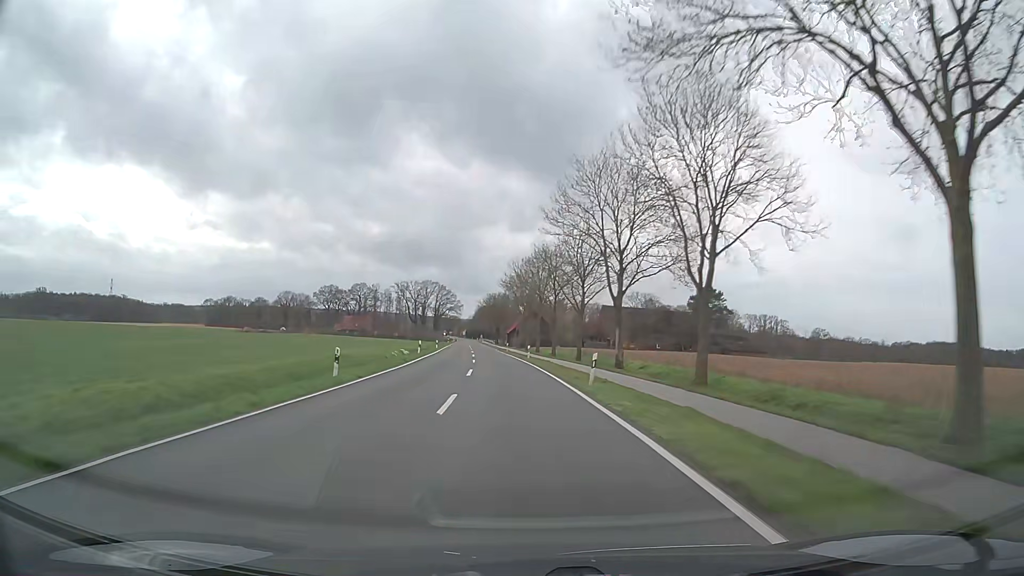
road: secondary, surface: asphalt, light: Day
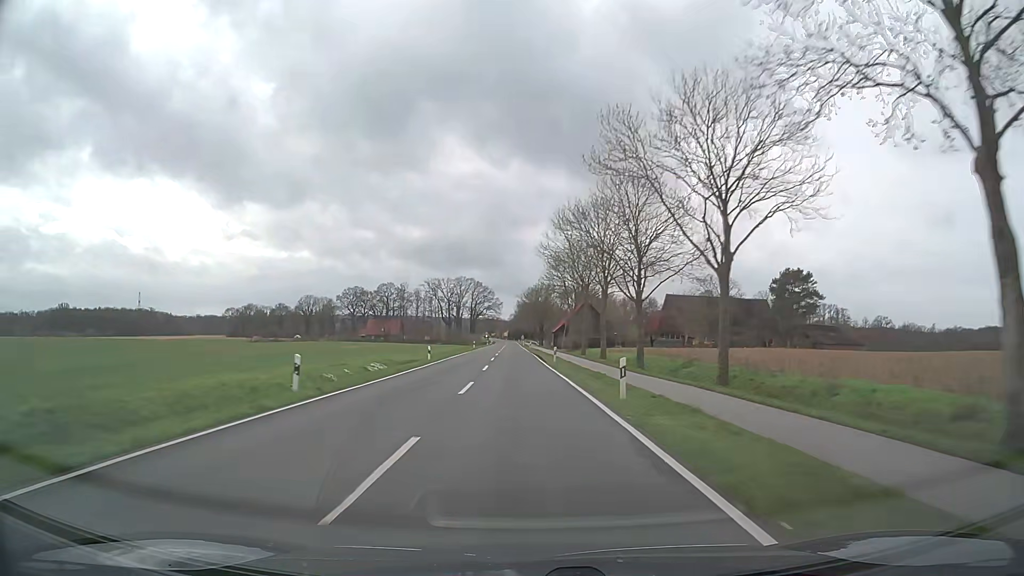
(-1.1, +31.4) m; -4°
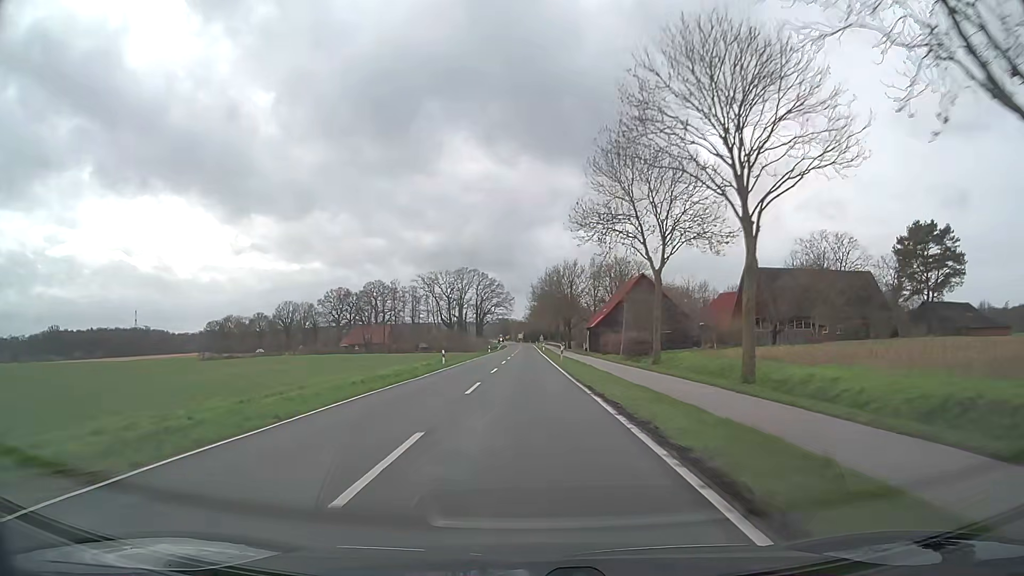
(-0.8, +47.2) m; -2°
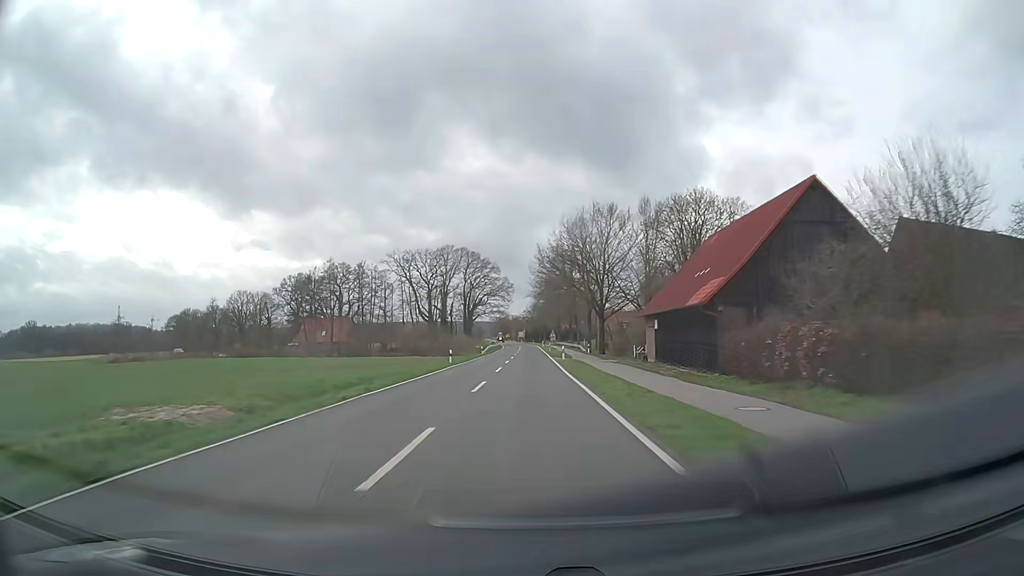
(0.0, +47.3) m; 0°
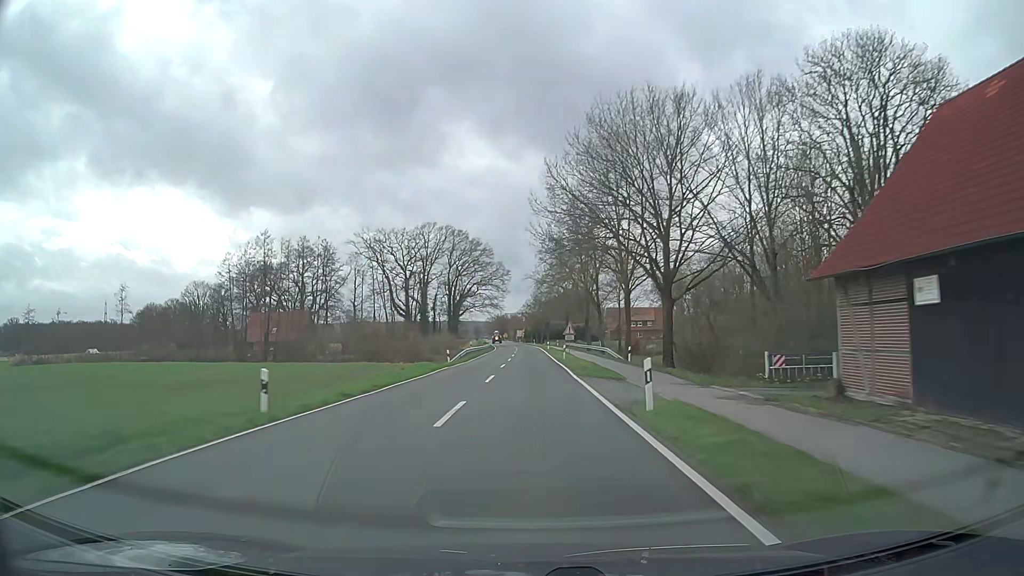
(+0.1, +31.6) m; 0°
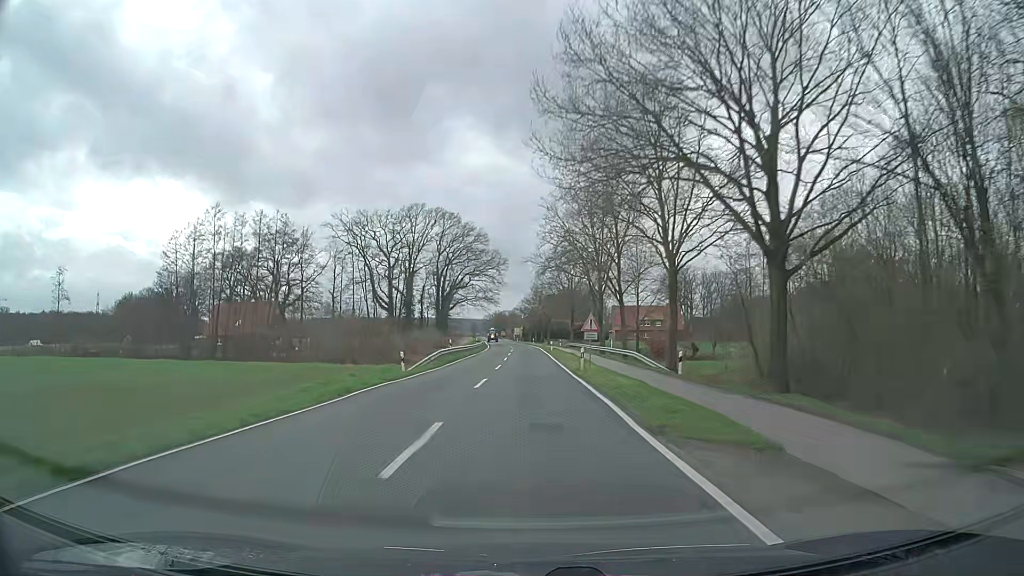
(0.0, +15.8) m; 0°
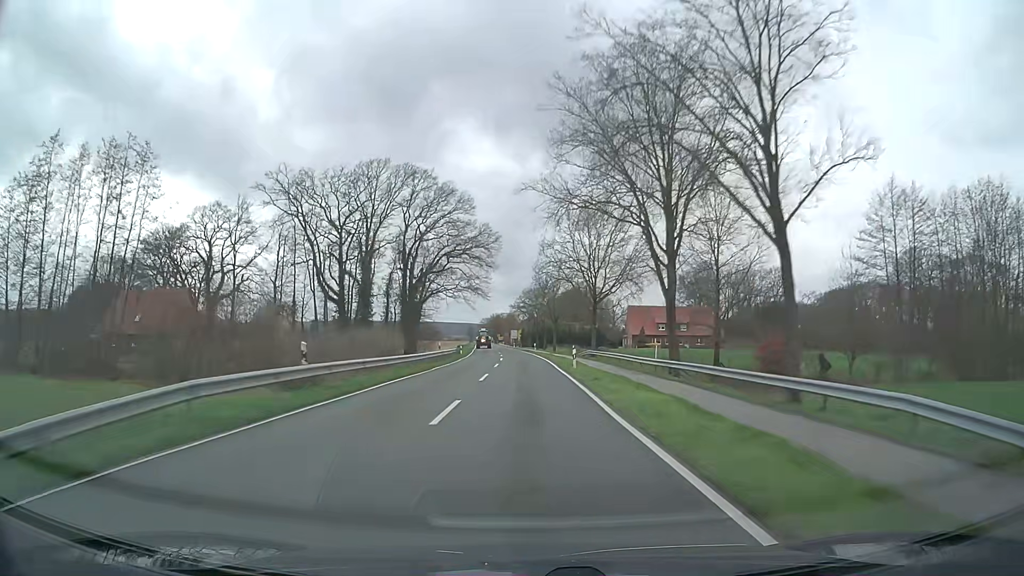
(0.0, +31.7) m; 0°
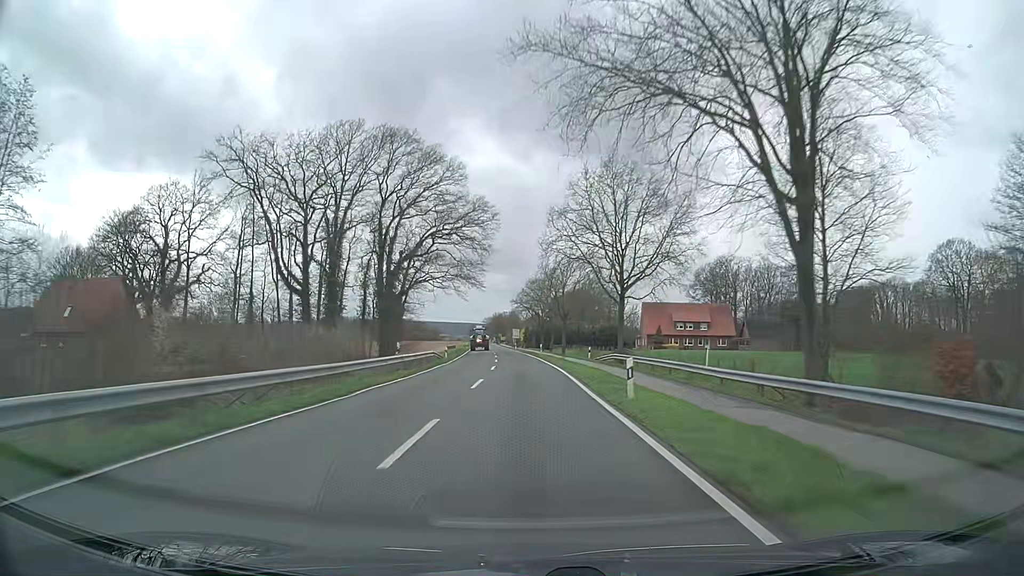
(0.0, +15.9) m; 0°
(0, +10) (0, +20) (0, +30) (-1, +40) (-1, +50) (-1, +60) (-2, +70) (-2, +80) (-3, +90) (-4, +100) m
